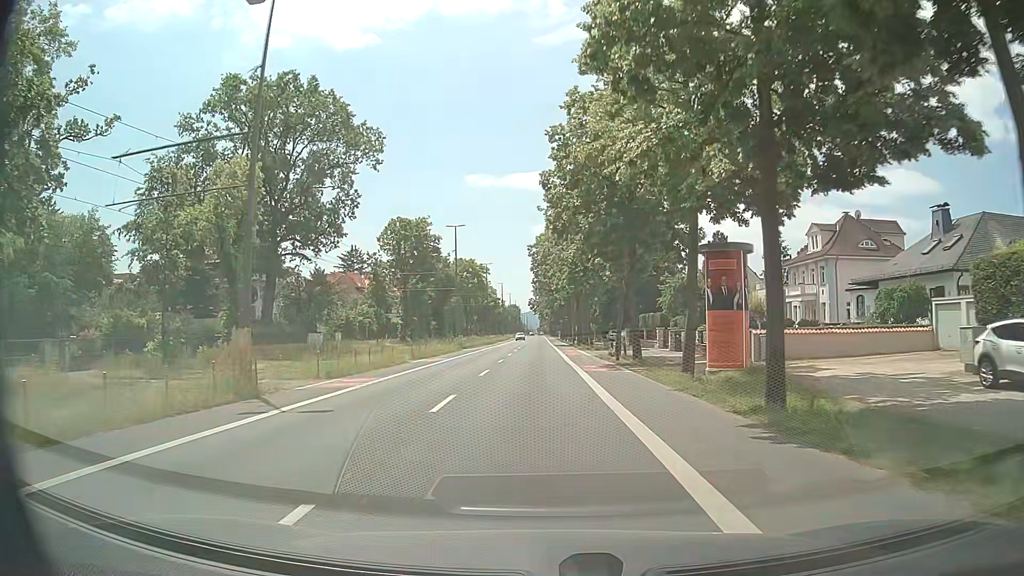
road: tertiary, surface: asphalt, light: Day
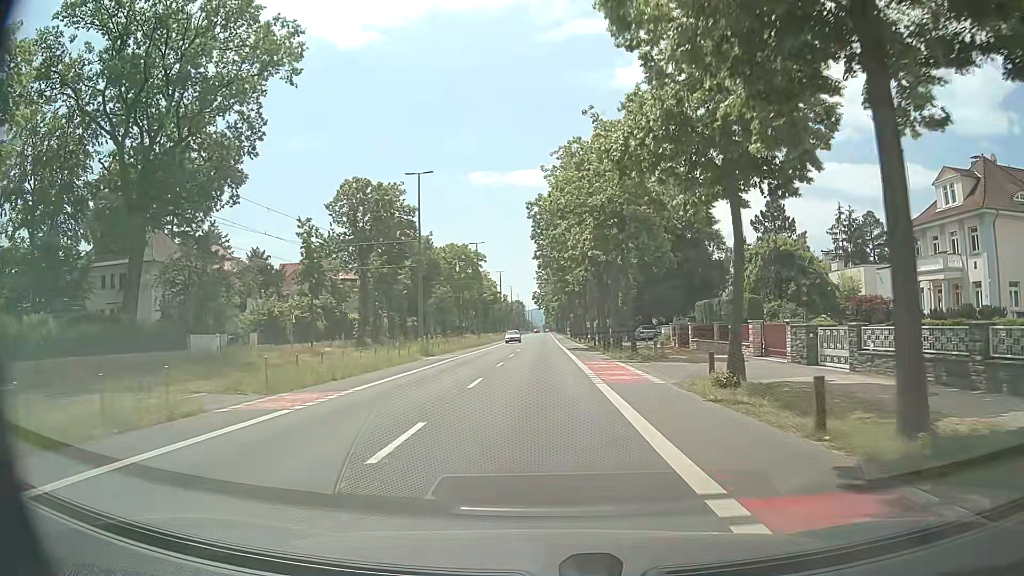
(-0.2, +22.5) m; -1°
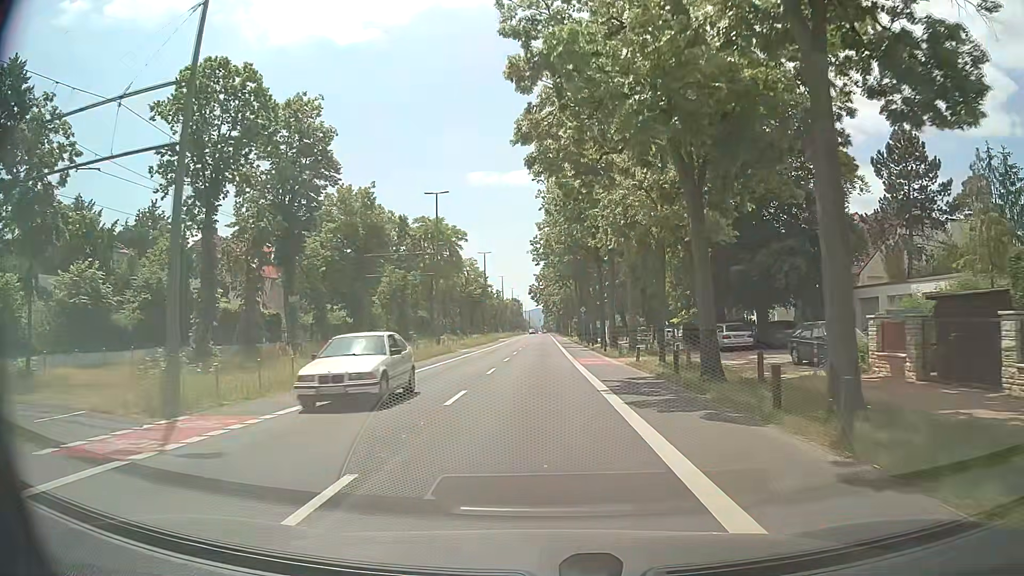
(+0.2, +30.8) m; 0°
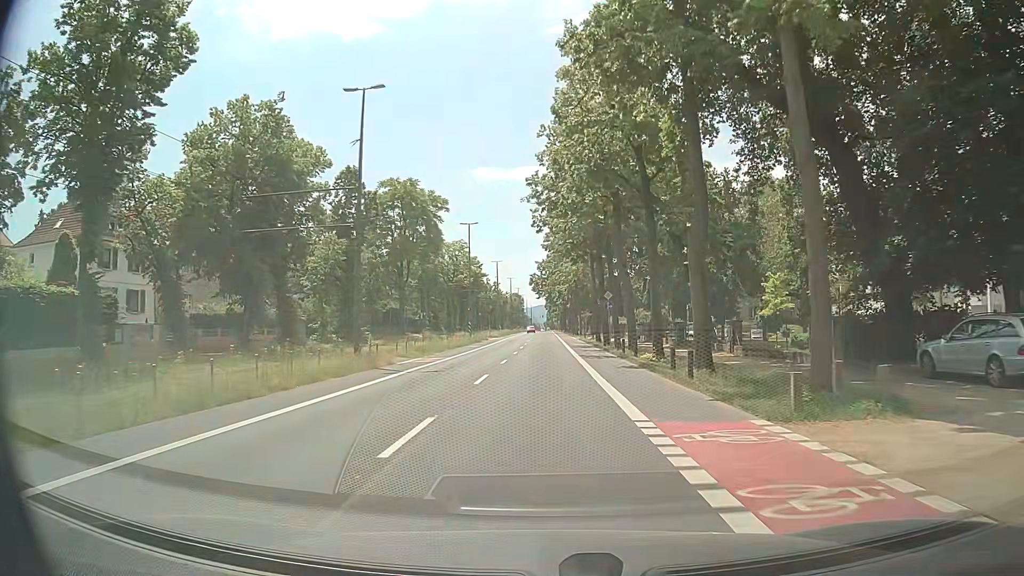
(-0.1, +23.2) m; +1°
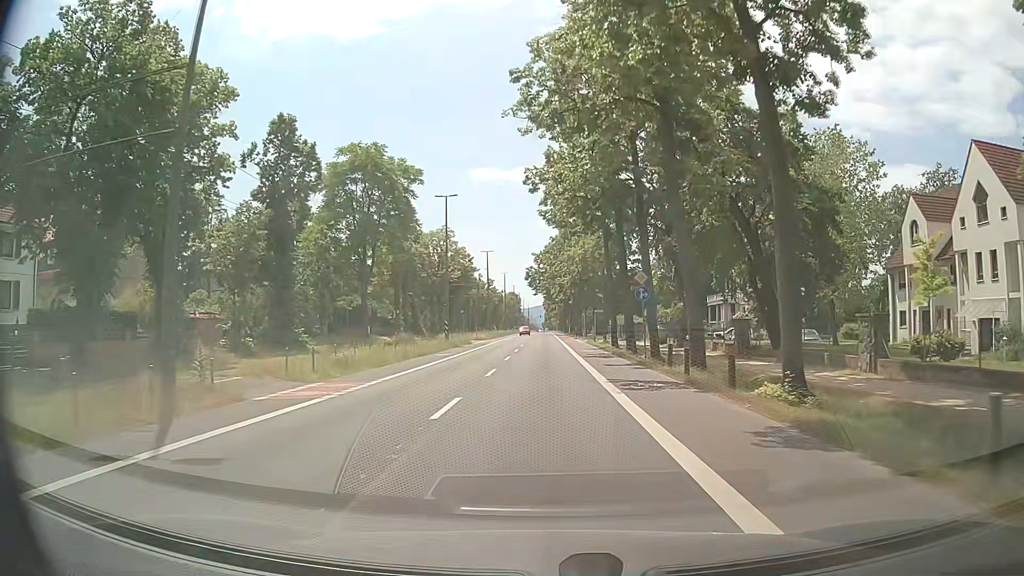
(-0.2, +15.2) m; -1°
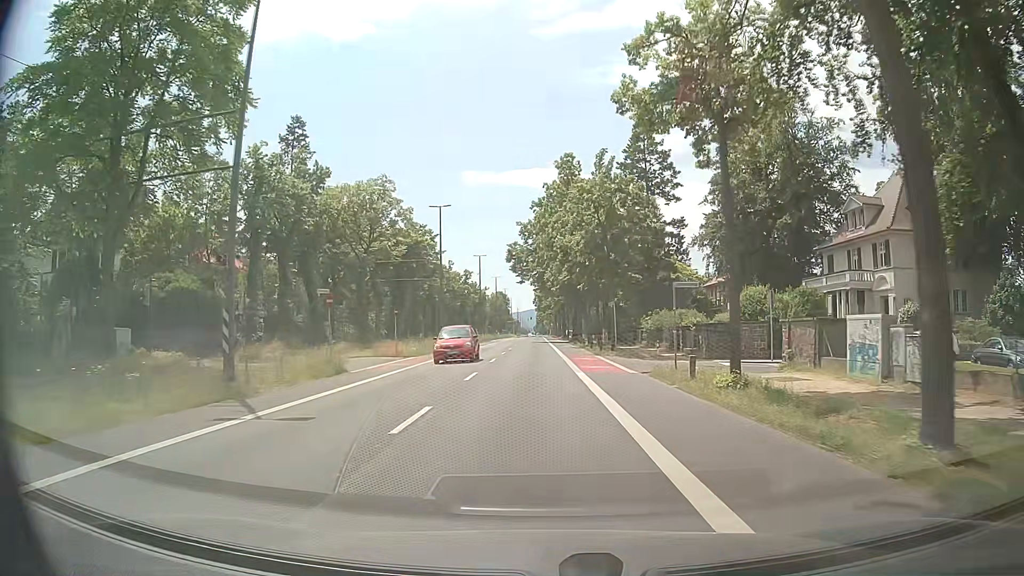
(+0.5, +37.5) m; +1°
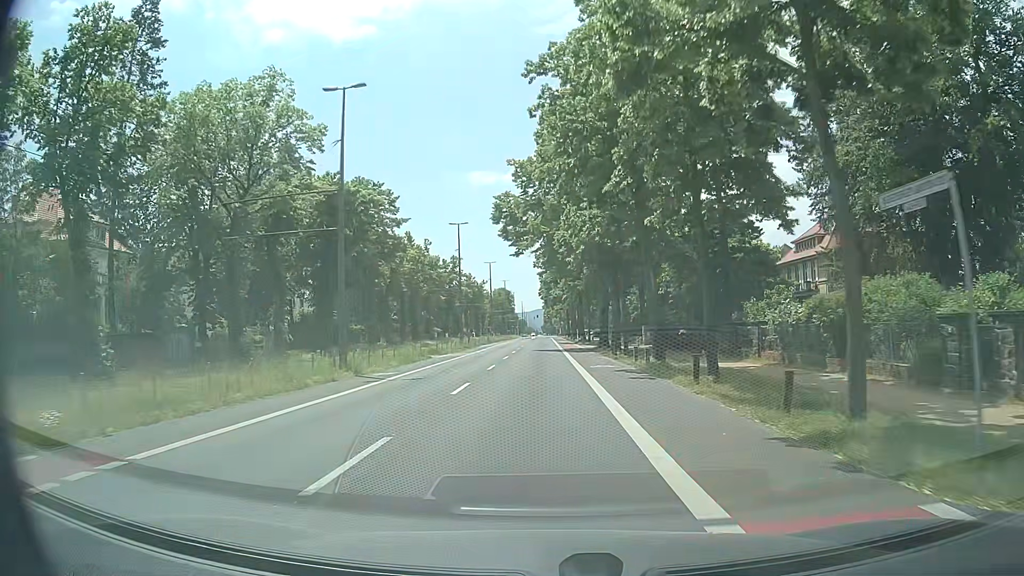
(+0.1, +30.2) m; 0°
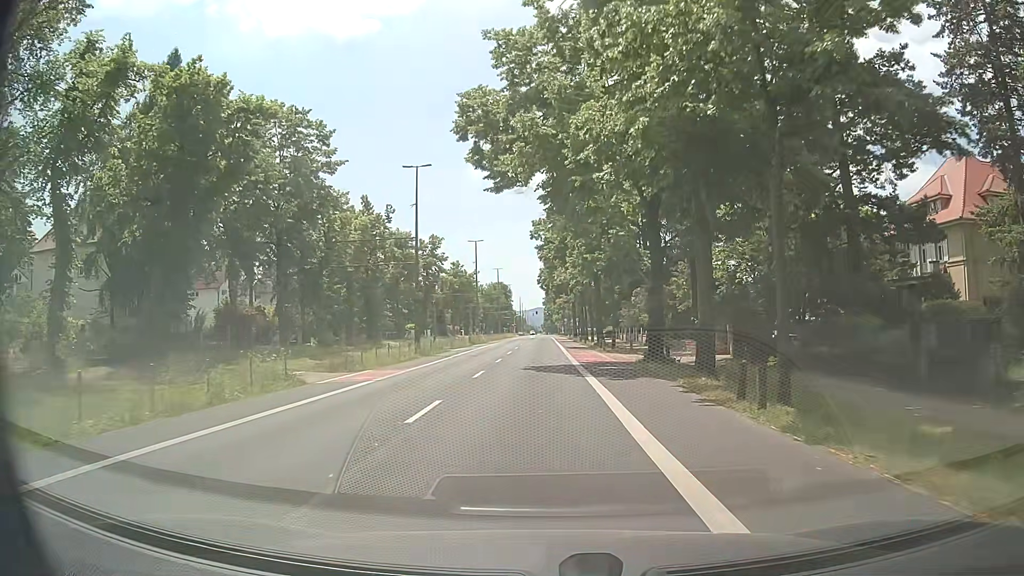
(0.0, +22.9) m; -1°
